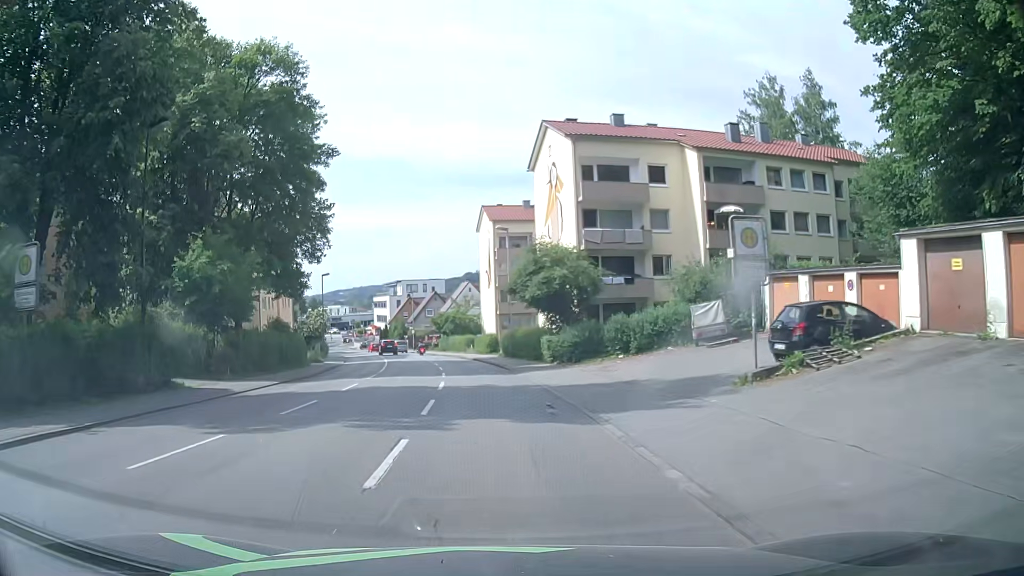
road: tertiary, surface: asphalt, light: Day
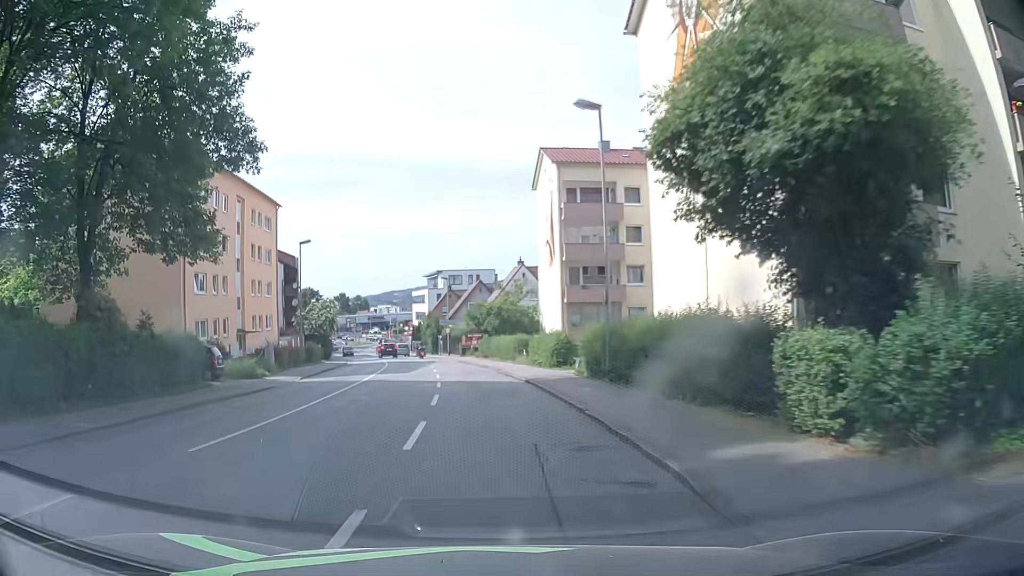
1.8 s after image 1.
(-1.2, +22.7) m; -4°
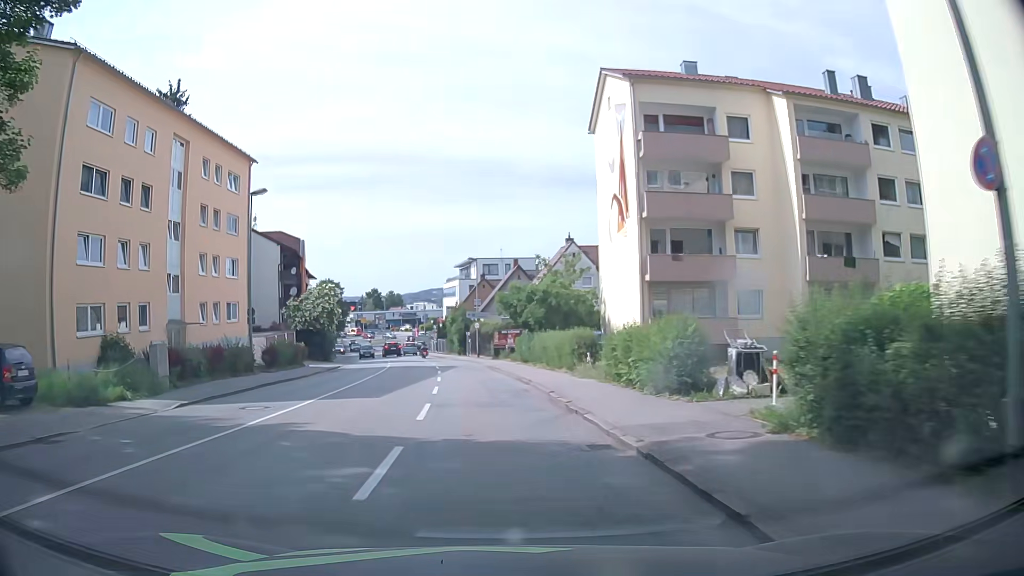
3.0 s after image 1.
(-0.7, +14.9) m; -4°
(0, +10) (-1, +20) (-1, +30) (-3, +40) (-4, +50) (-6, +60) (-8, +69) (-11, +79) (-13, +89) (-15, +98) m
